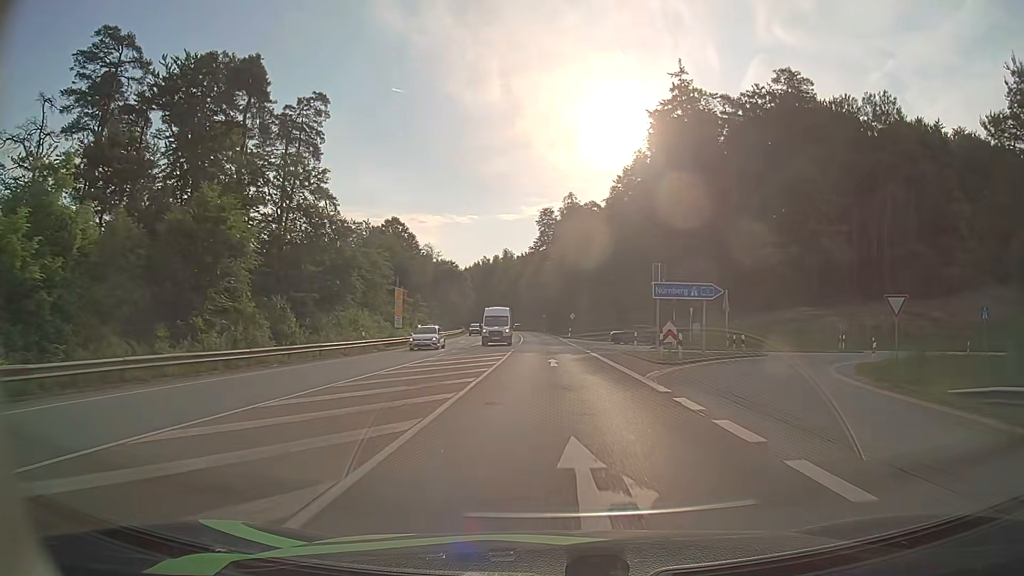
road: secondary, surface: asphalt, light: Day
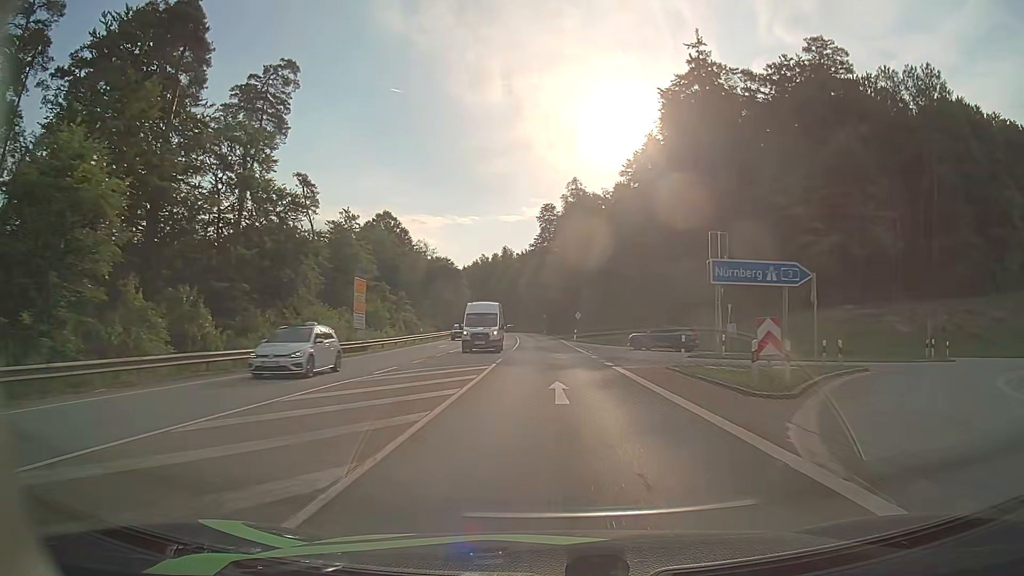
(0.0, +11.4) m; 0°
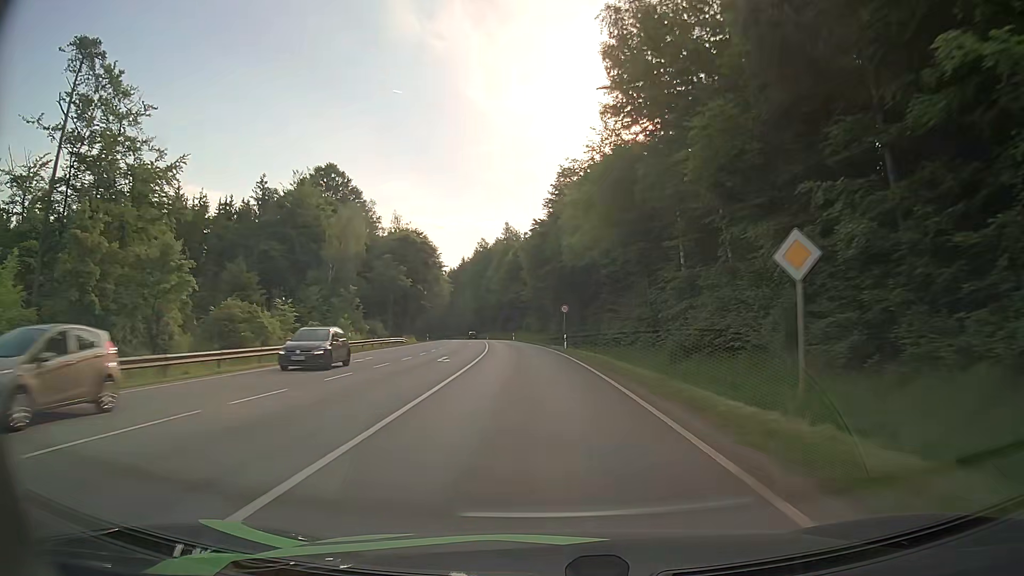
(-0.2, +58.6) m; -1°
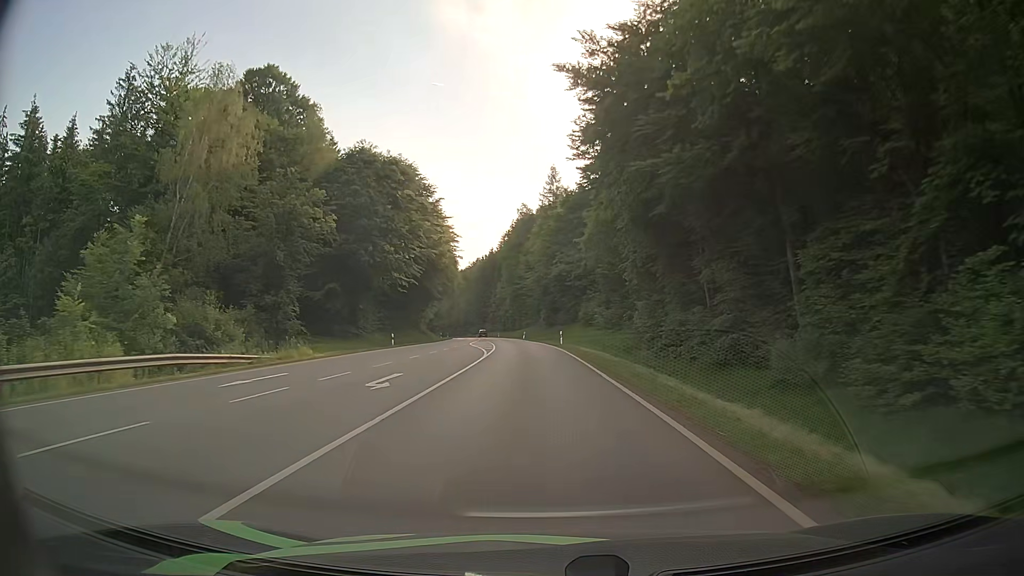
(-1.9, +48.6) m; -4°
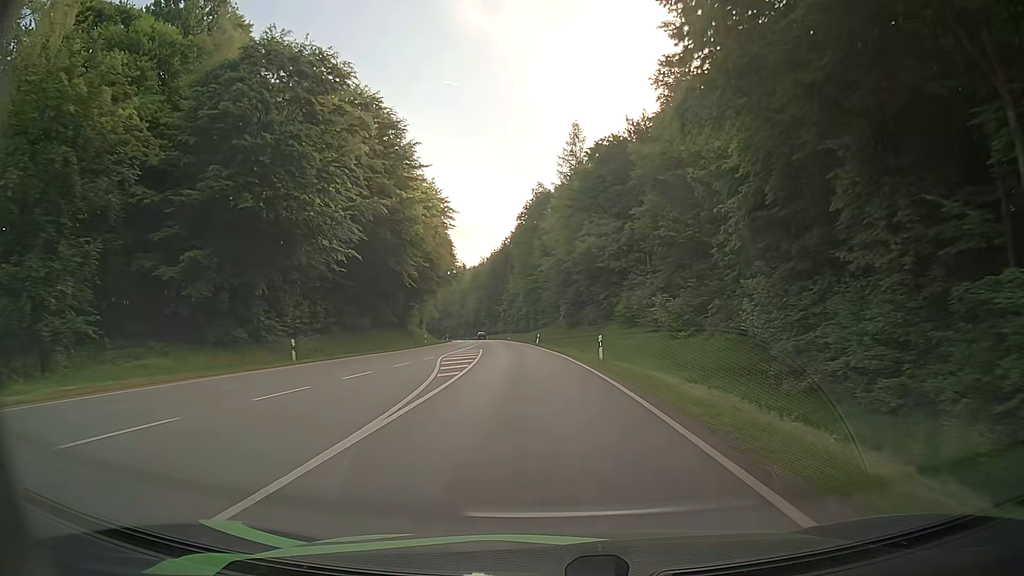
(-0.5, +23.2) m; -2°
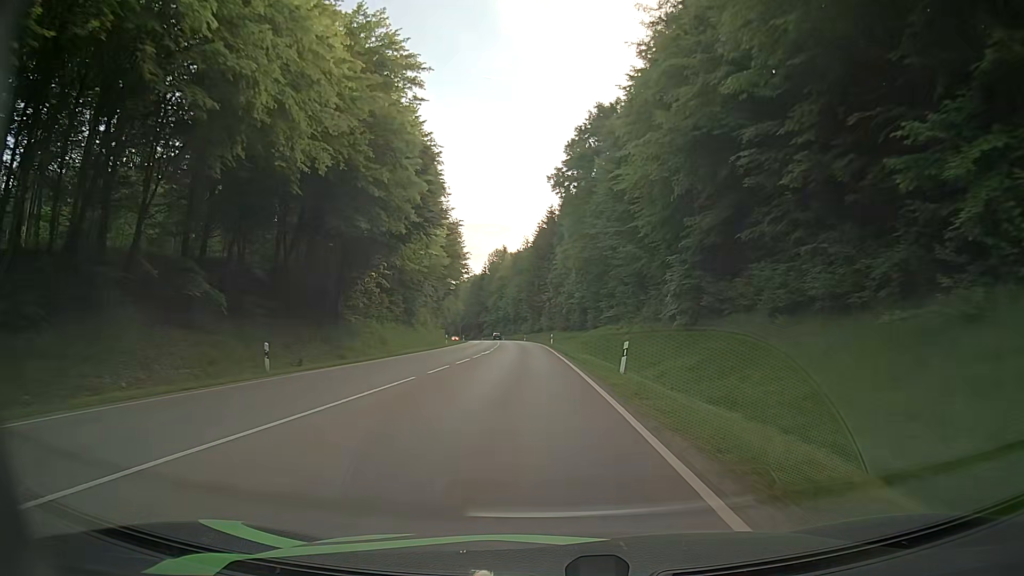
(-1.4, +46.2) m; -4°
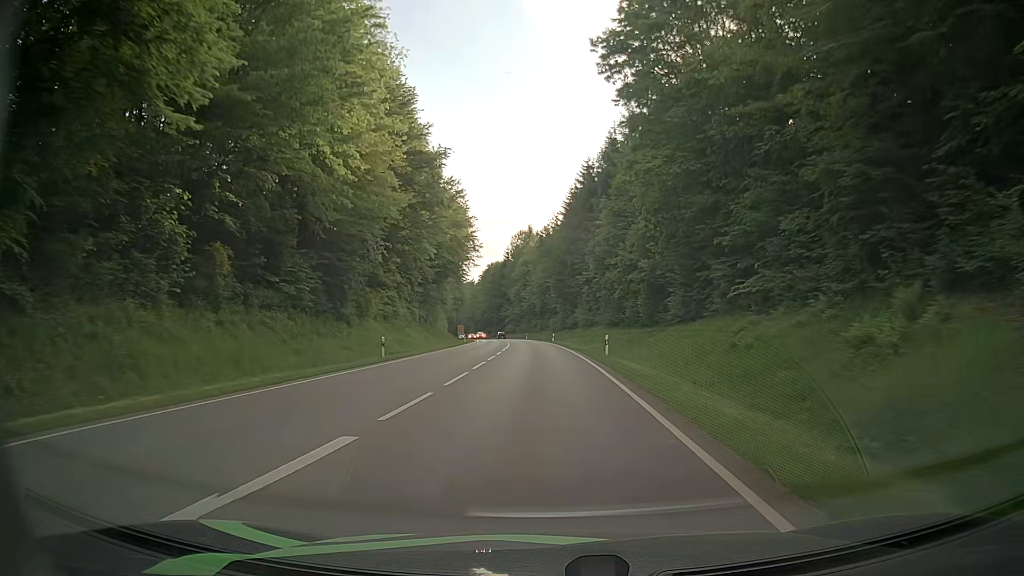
(-0.9, +34.9) m; -2°
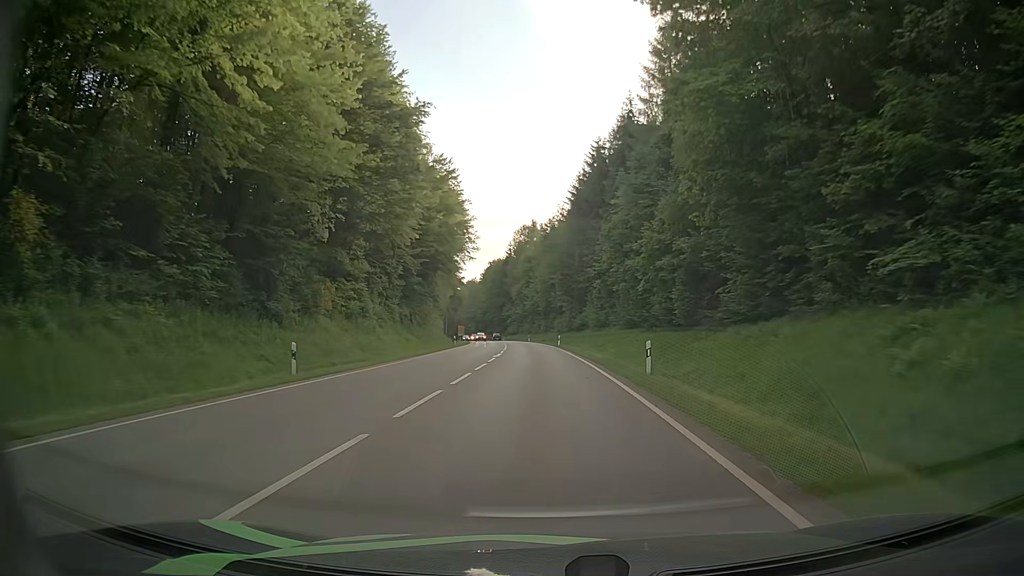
(-0.1, +11.7) m; -1°
(0, +10) (0, +20) (0, +30) (0, +40) (-1, +50) (-1, +60) (-2, +70) (-2, +80) (-3, +90) (-4, +100) m
